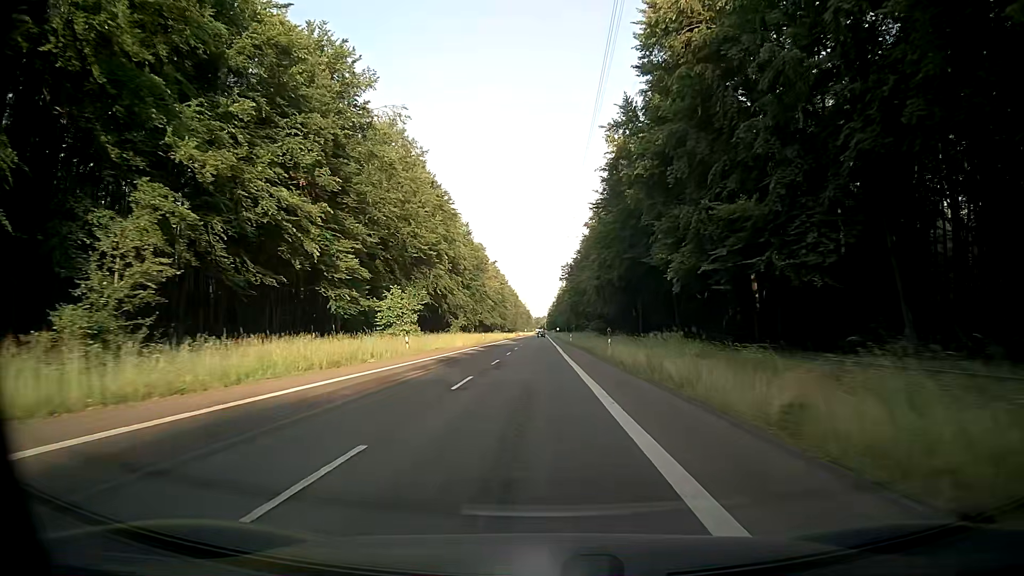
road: secondary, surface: asphalt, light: Day
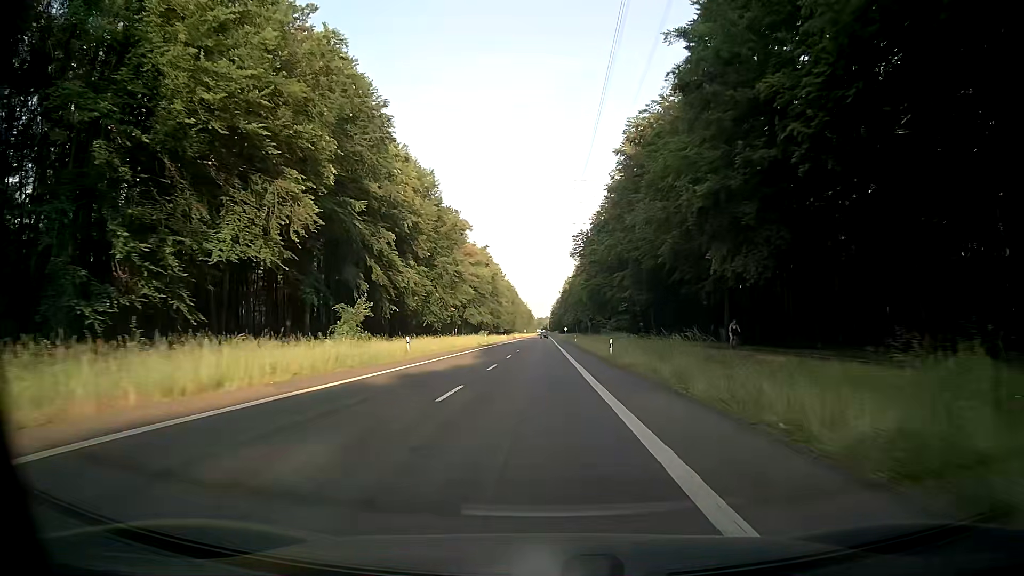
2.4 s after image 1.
(-0.1, +51.2) m; 0°
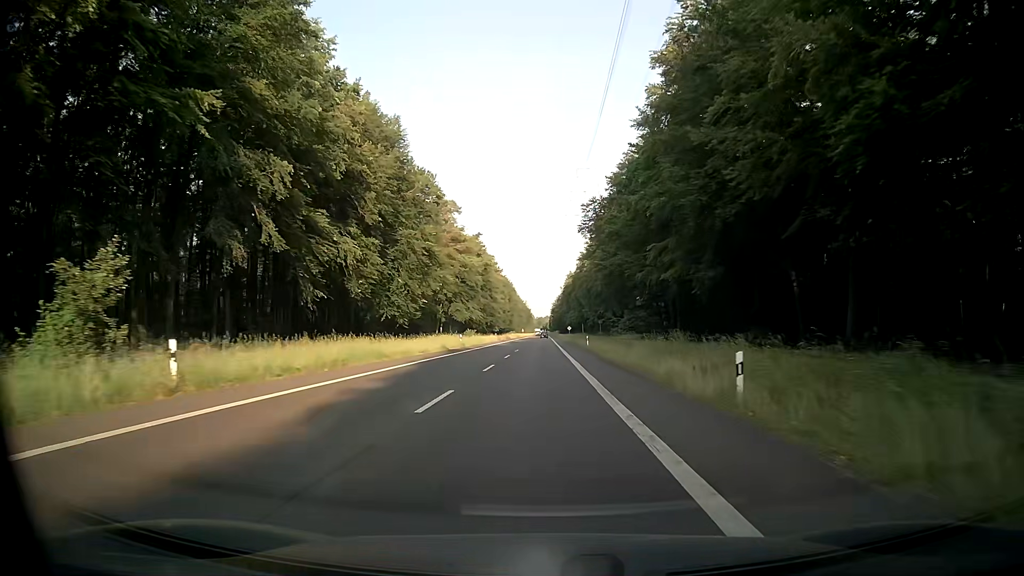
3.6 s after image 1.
(0.0, +25.7) m; 0°
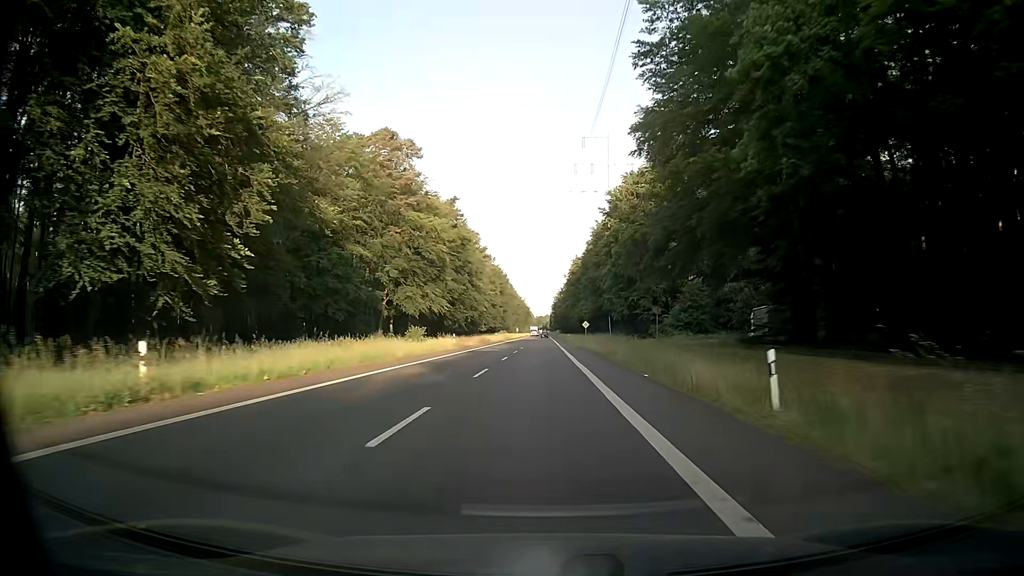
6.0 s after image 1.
(0.0, +51.4) m; 0°
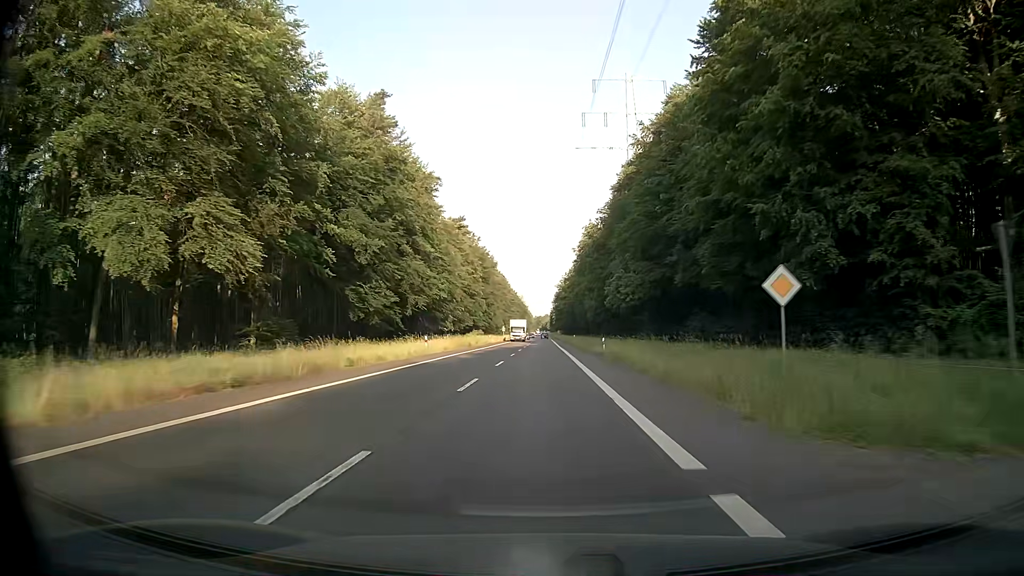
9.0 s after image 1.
(0.0, +64.6) m; 0°
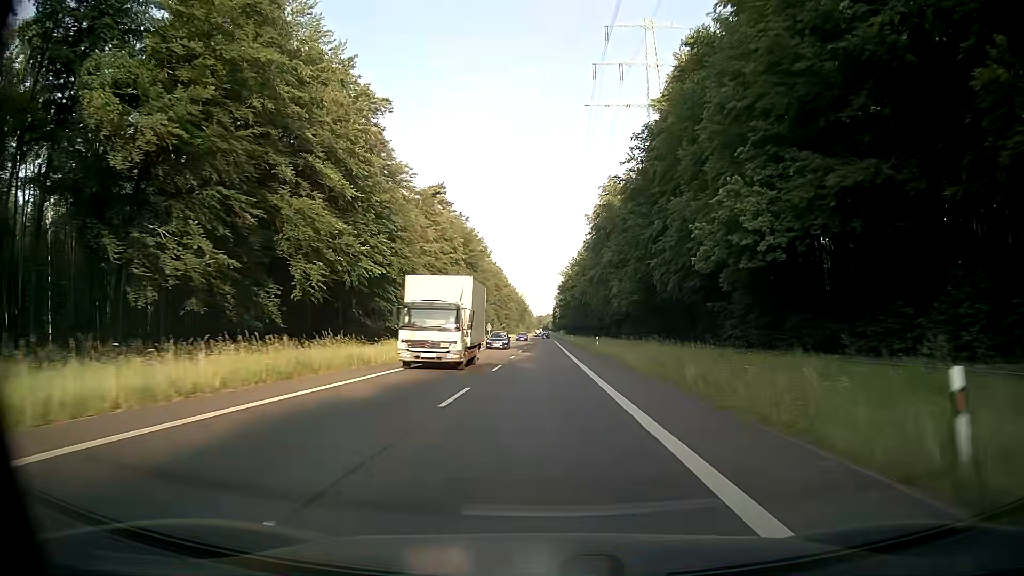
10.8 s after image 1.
(+0.1, +38.9) m; 0°
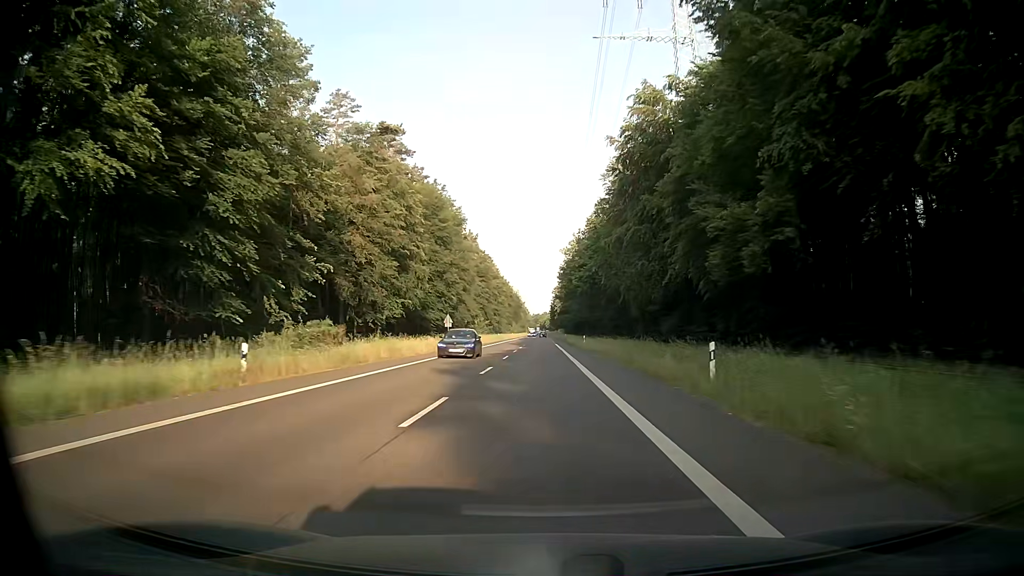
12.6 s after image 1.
(+0.3, +39.1) m; +1°
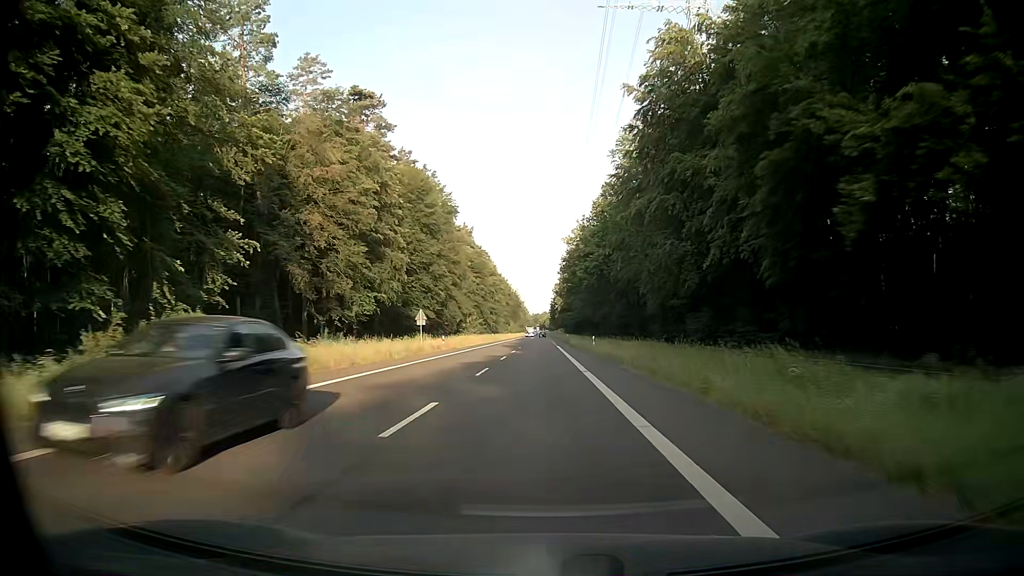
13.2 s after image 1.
(0.0, +13.1) m; 0°
(0, +10) (0, +20) (0, +30) (0, +40) (0, +50) (0, +60) (0, +70) (0, +80) (0, +90) (-1, +100) m
